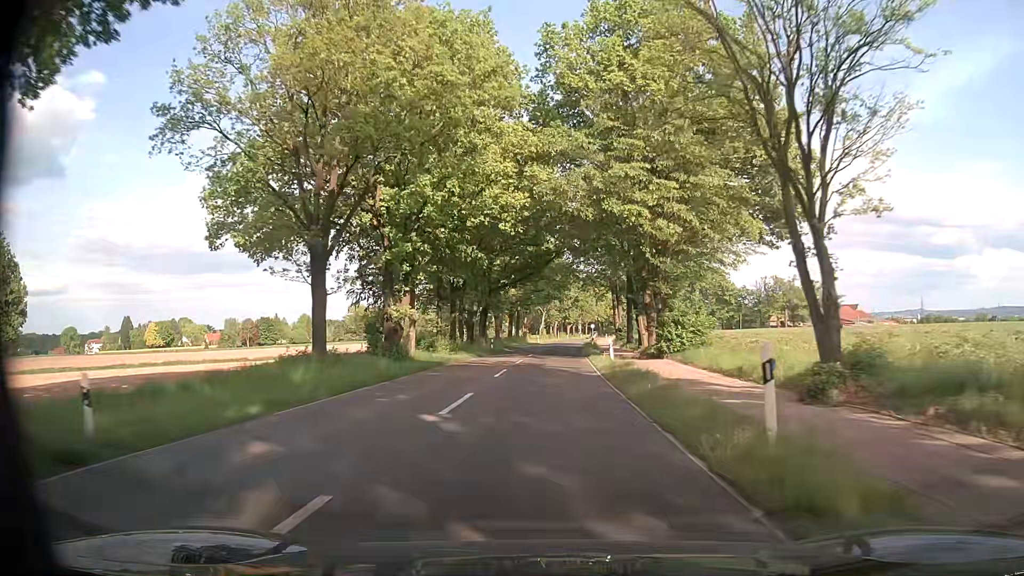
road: tertiary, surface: asphalt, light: Day
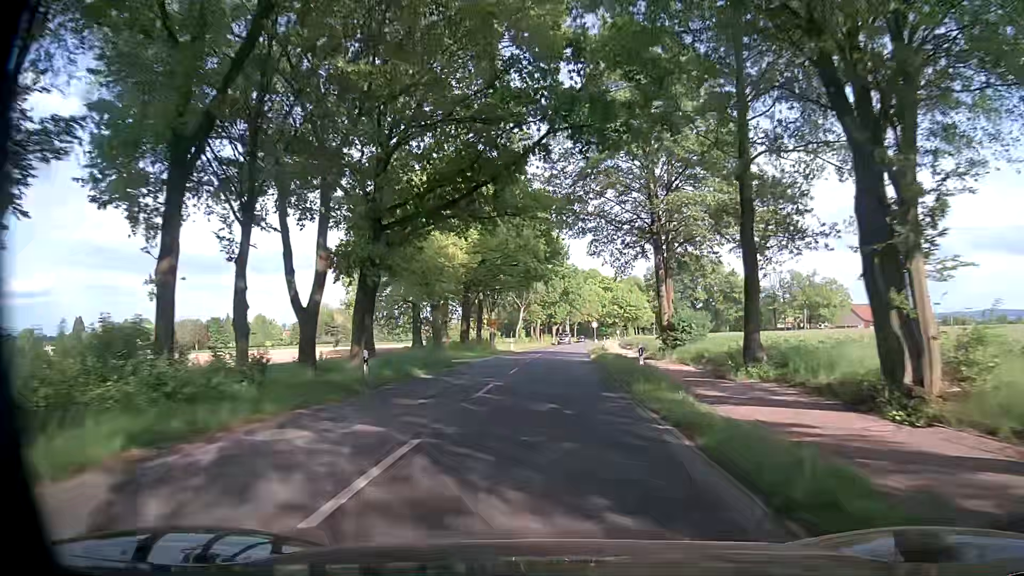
(+0.3, +36.7) m; 0°
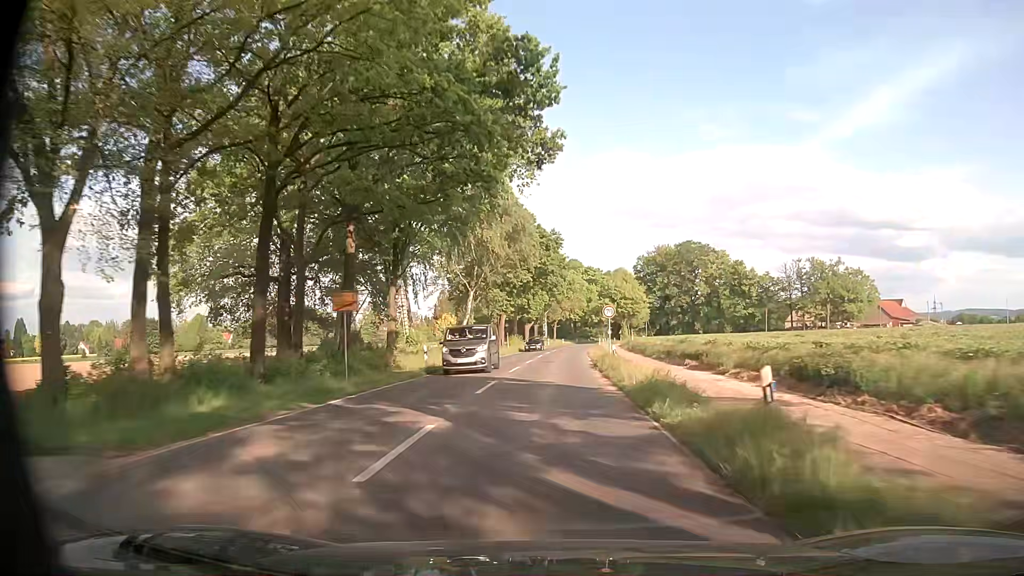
(+1.4, +38.1) m; +3°
(0, +10) (0, +20) (0, +30) (0, +40) (+1, +50) (+1, +60) (+2, +70) (+3, +80) (+3, +90) (+4, +100) m
